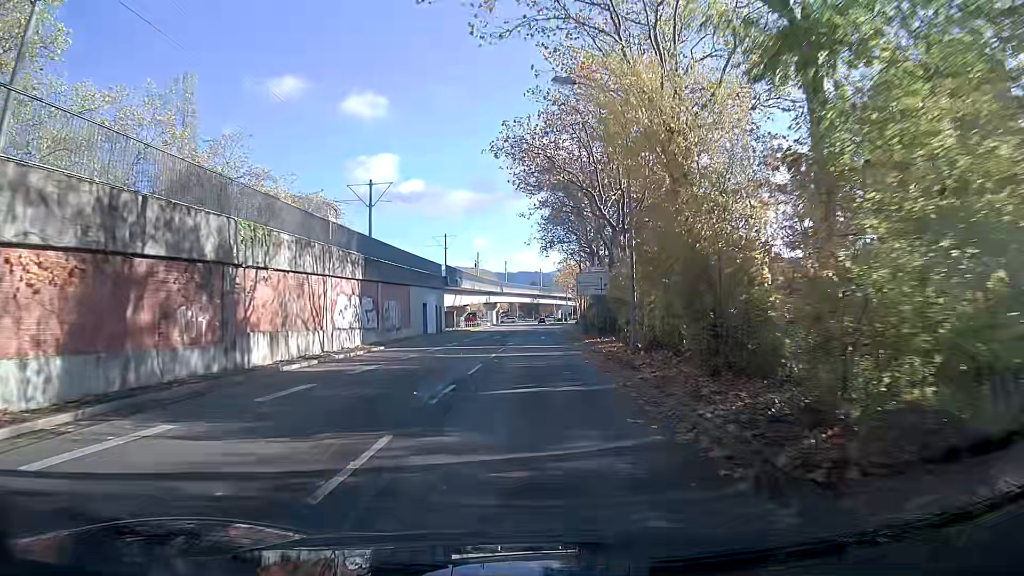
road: tertiary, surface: asphalt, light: Day
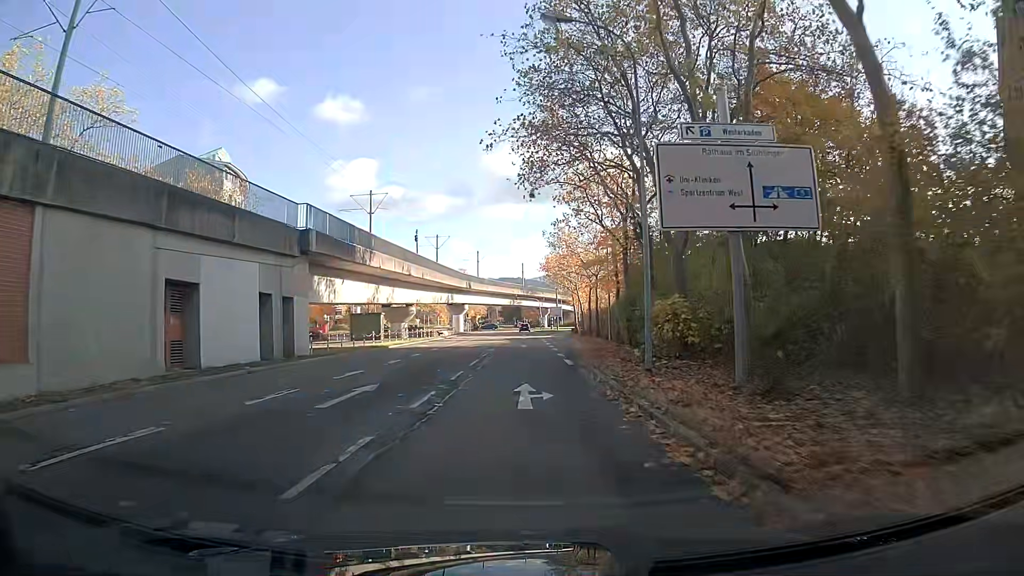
(+0.5, +35.4) m; +2°
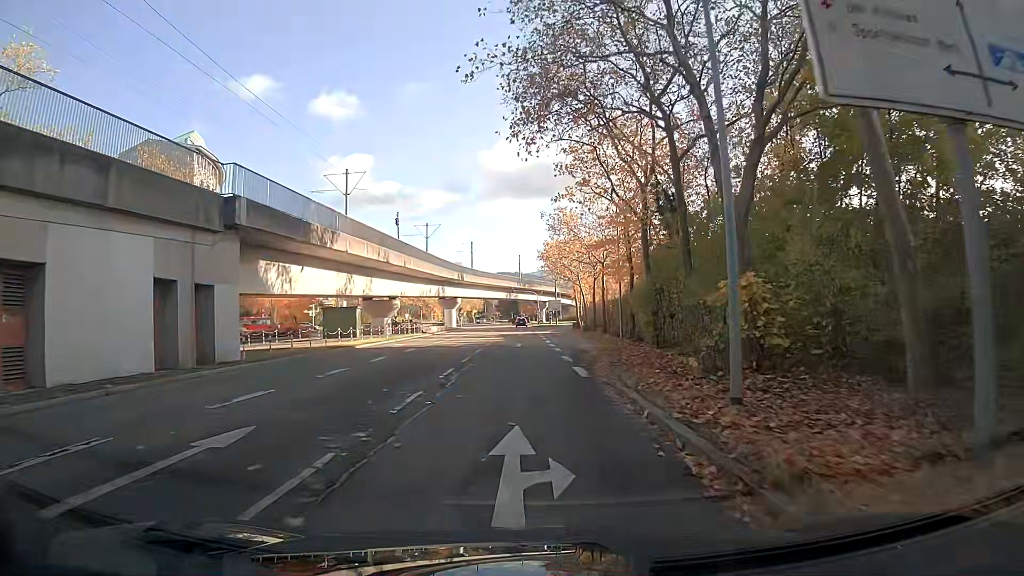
(0.0, +7.0) m; +1°
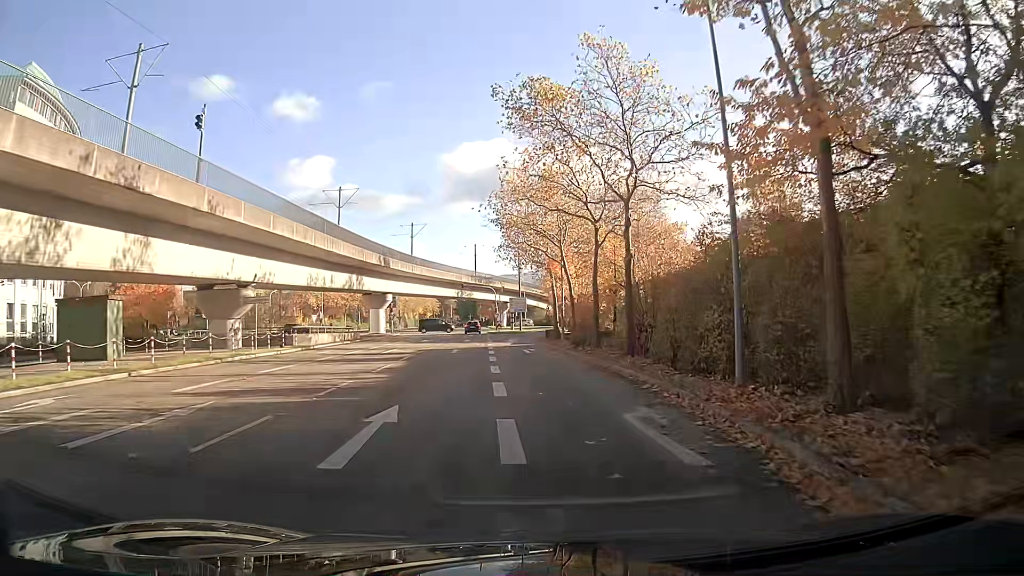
(+0.6, +27.1) m; +2°
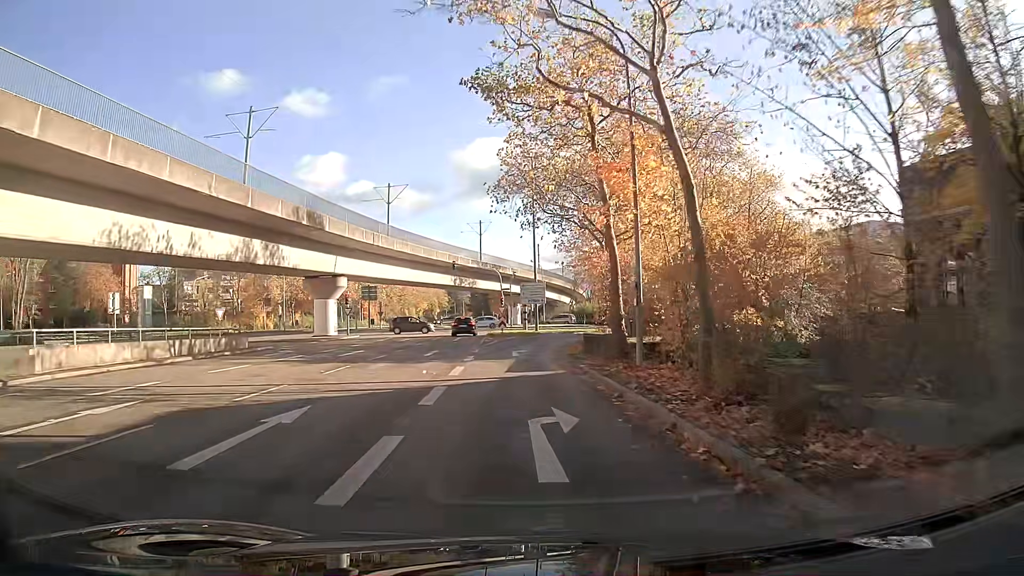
(0.0, +25.3) m; -1°
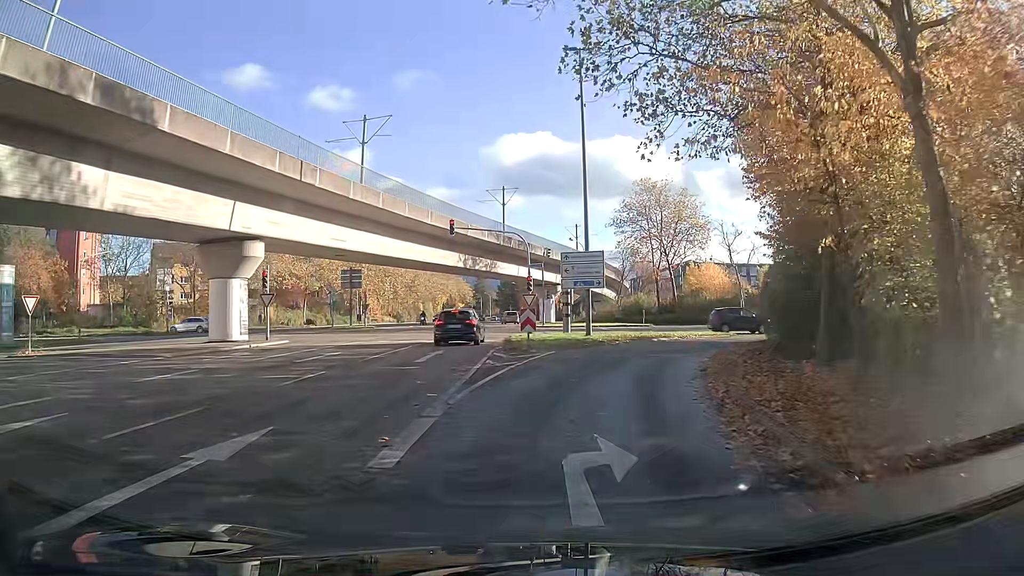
(-0.6, +22.5) m; 0°
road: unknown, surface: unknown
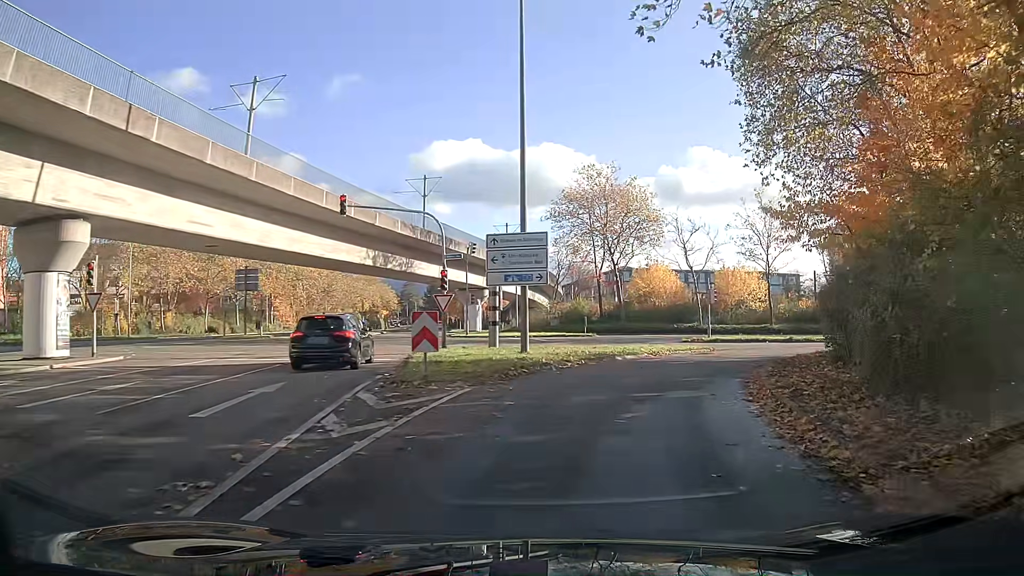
(+0.5, +9.2) m; +7°
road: secondary_link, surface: asphalt
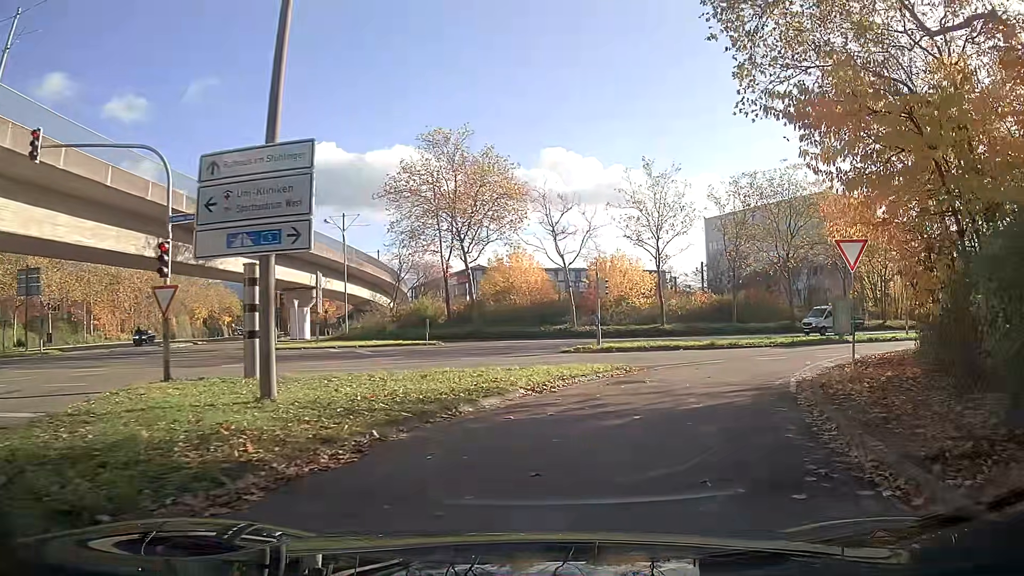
(+1.3, +11.7) m; +13°
